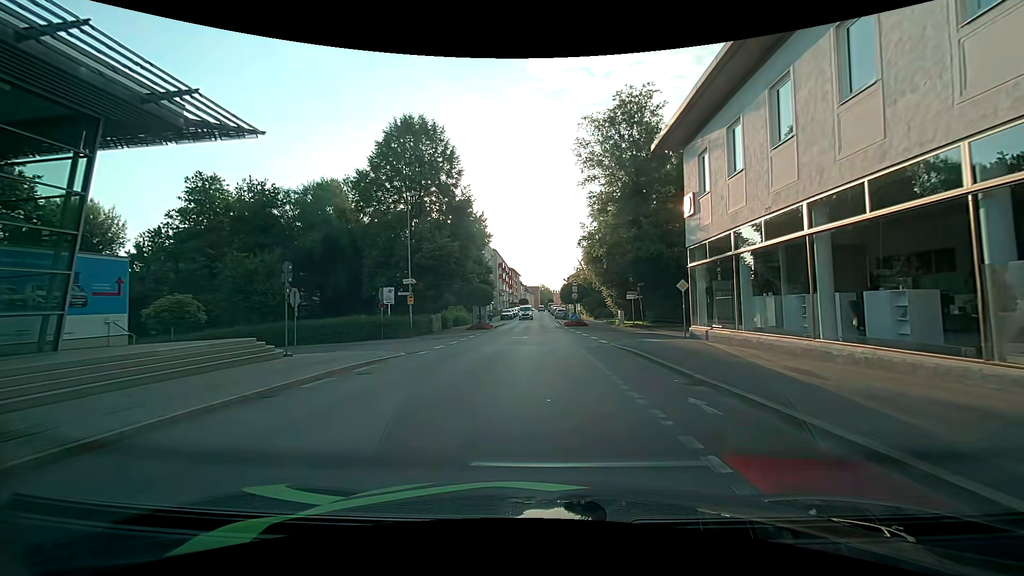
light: Day
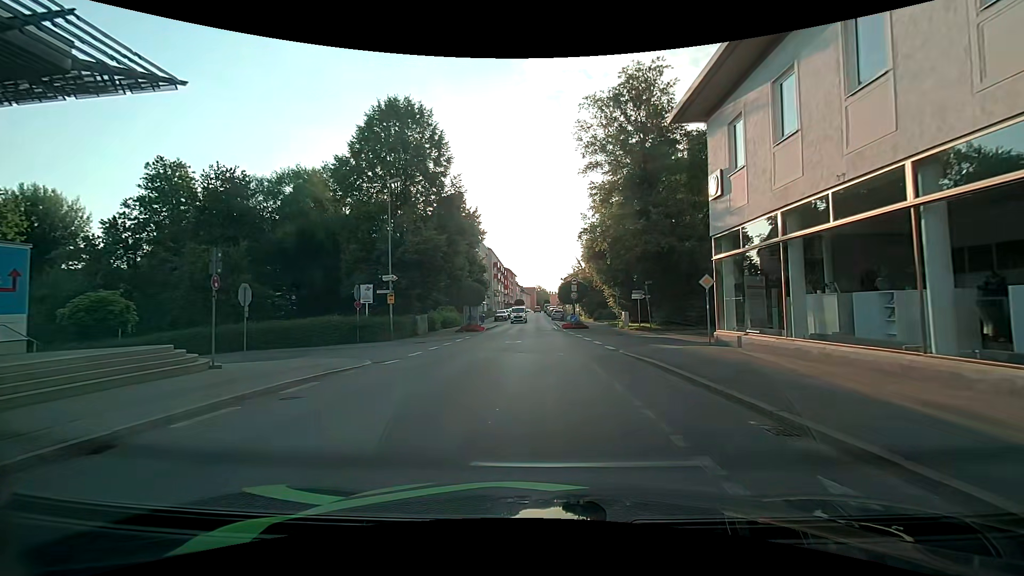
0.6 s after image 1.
(+0.1, +3.8) m; +2°
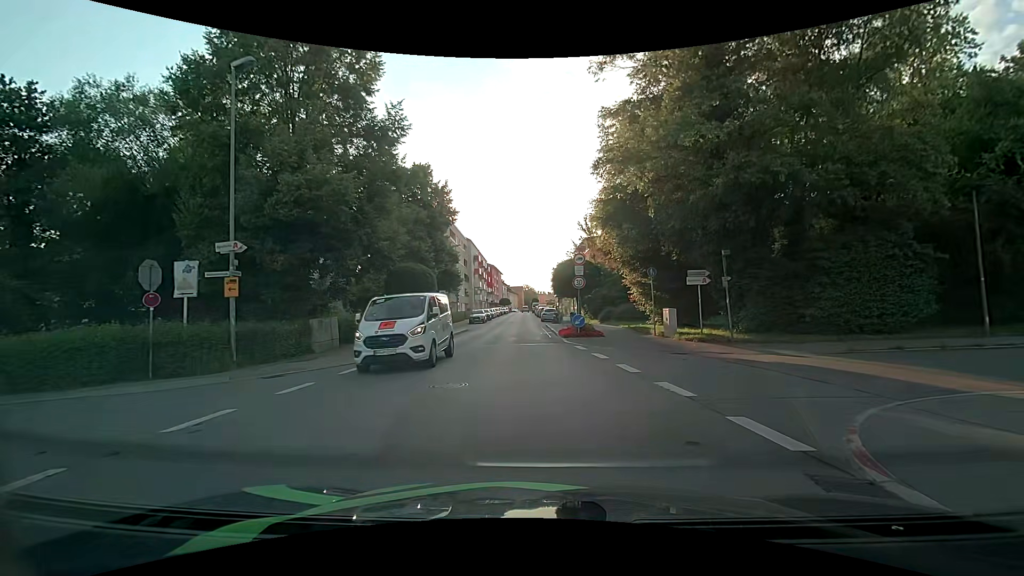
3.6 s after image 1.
(+0.1, +15.0) m; +3°
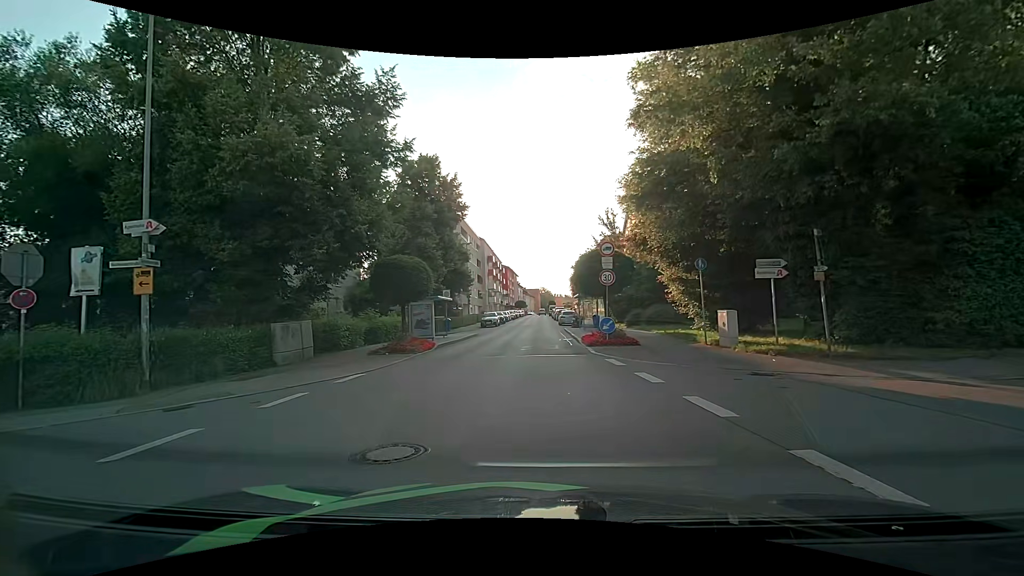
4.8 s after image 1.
(-0.2, +4.4) m; -2°
